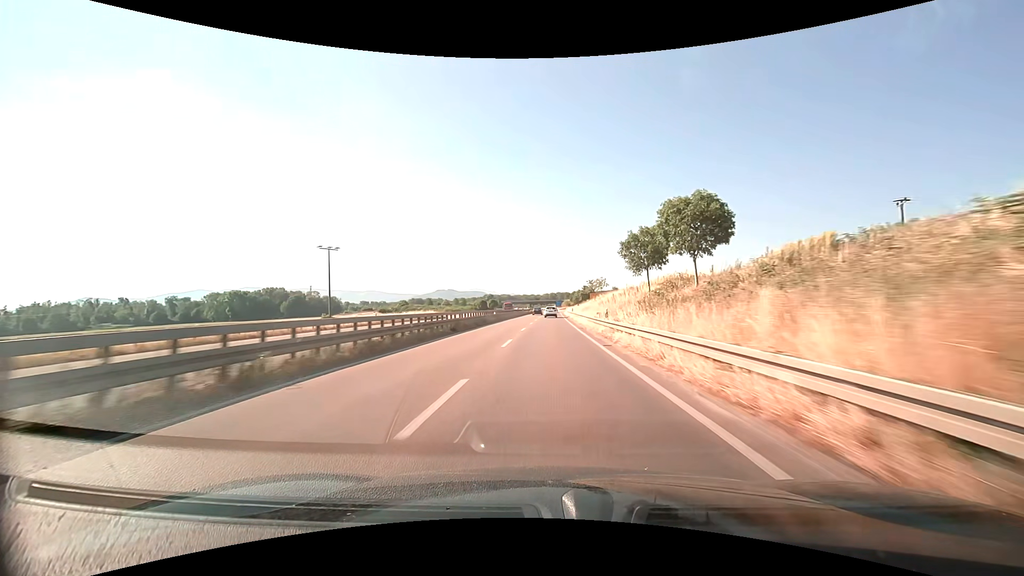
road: trunk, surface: asphalt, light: Day
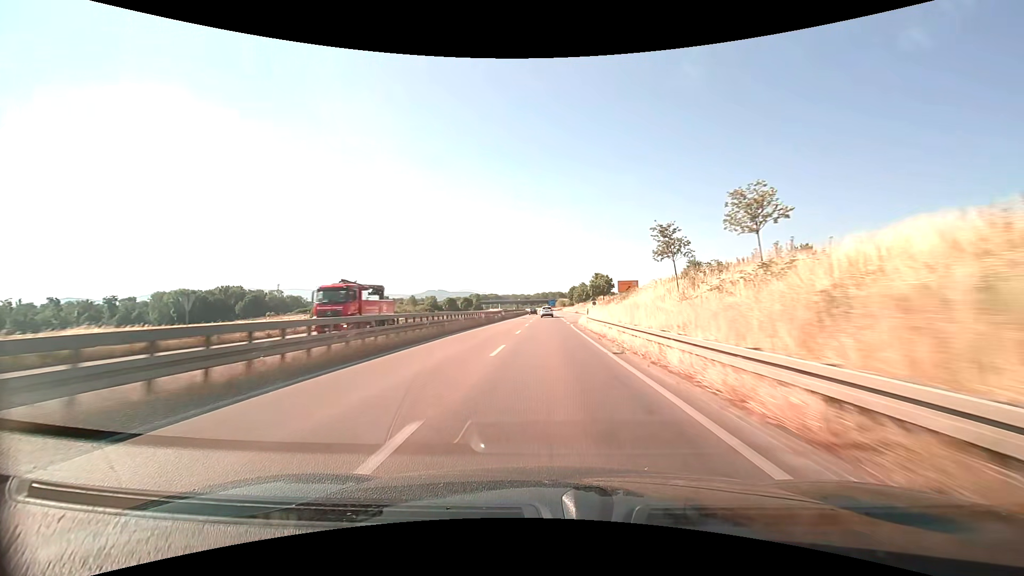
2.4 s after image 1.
(+0.7, +63.3) m; +1°
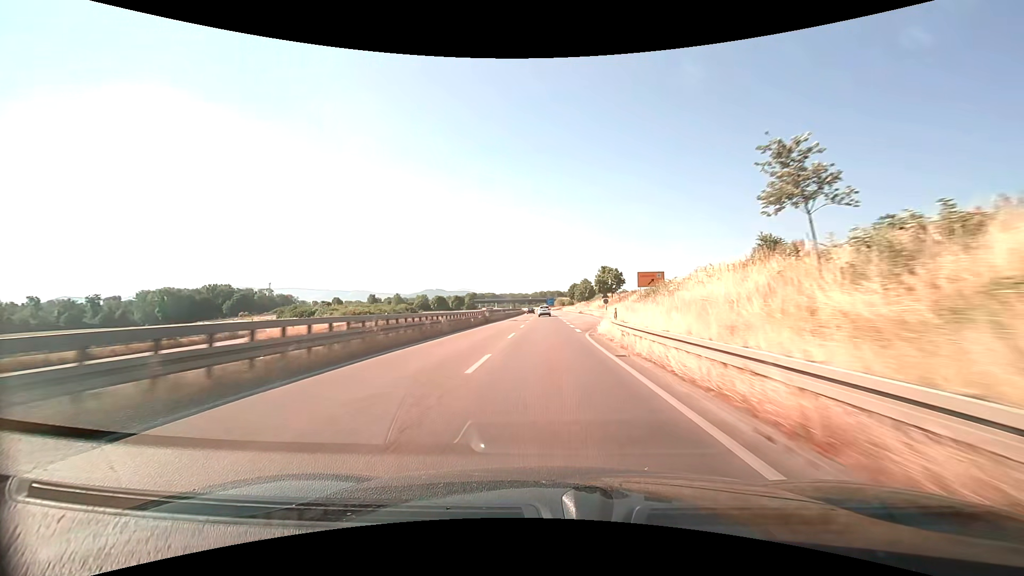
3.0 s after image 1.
(0.0, +15.8) m; 0°
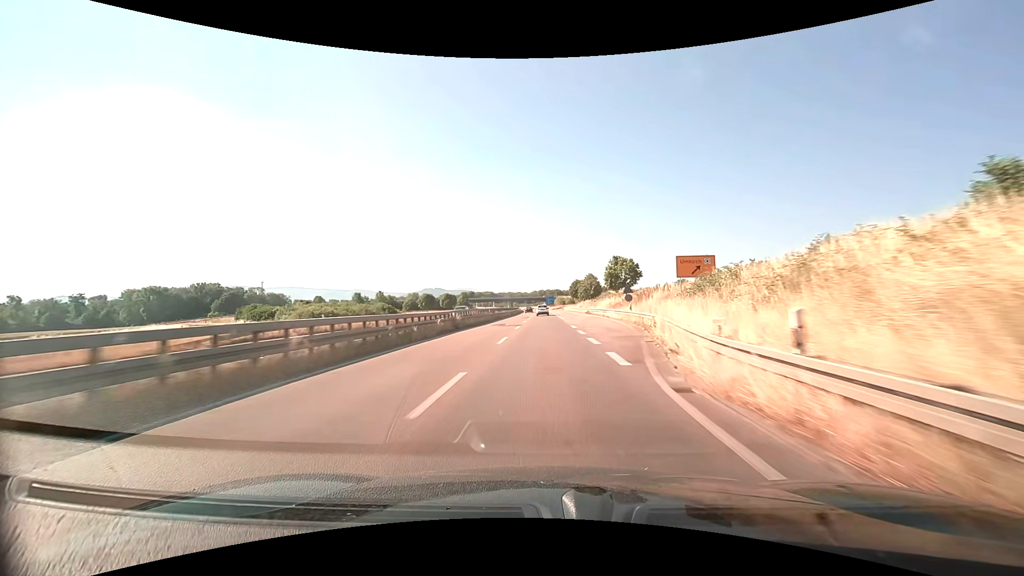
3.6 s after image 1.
(0.0, +15.8) m; 0°
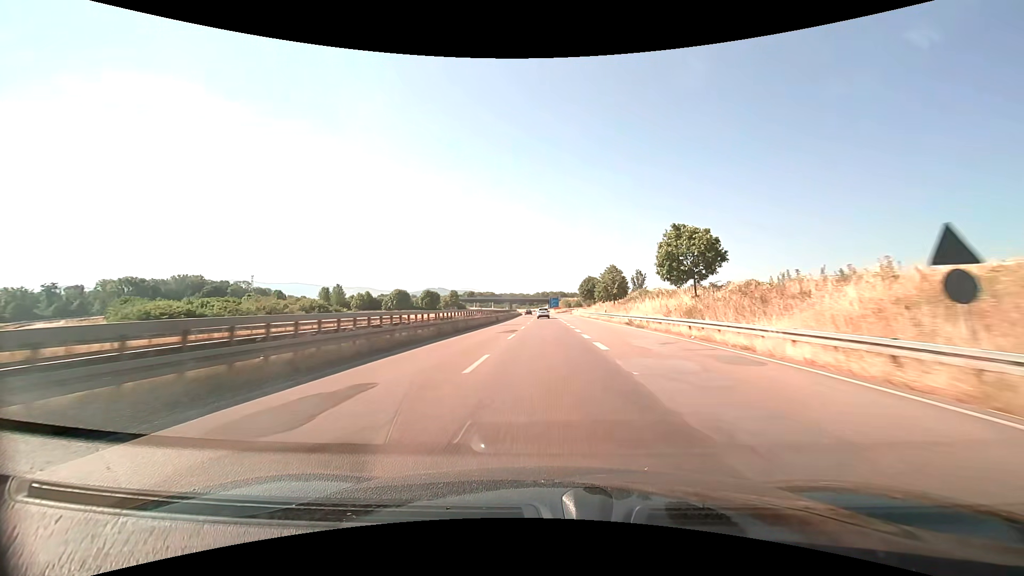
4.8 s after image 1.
(-0.1, +31.6) m; 0°
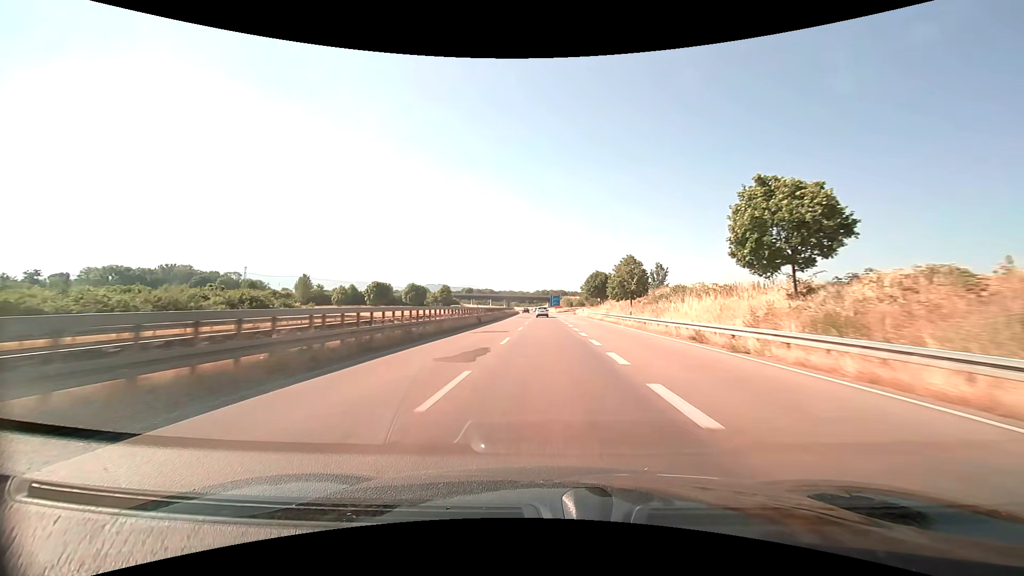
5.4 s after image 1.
(0.0, +15.8) m; 0°
